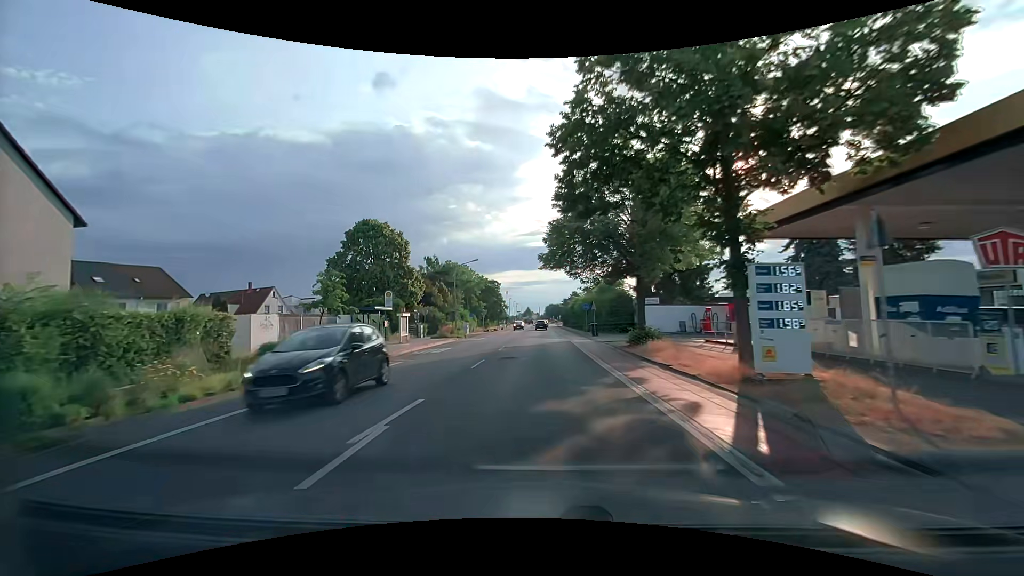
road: tertiary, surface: asphalt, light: Day
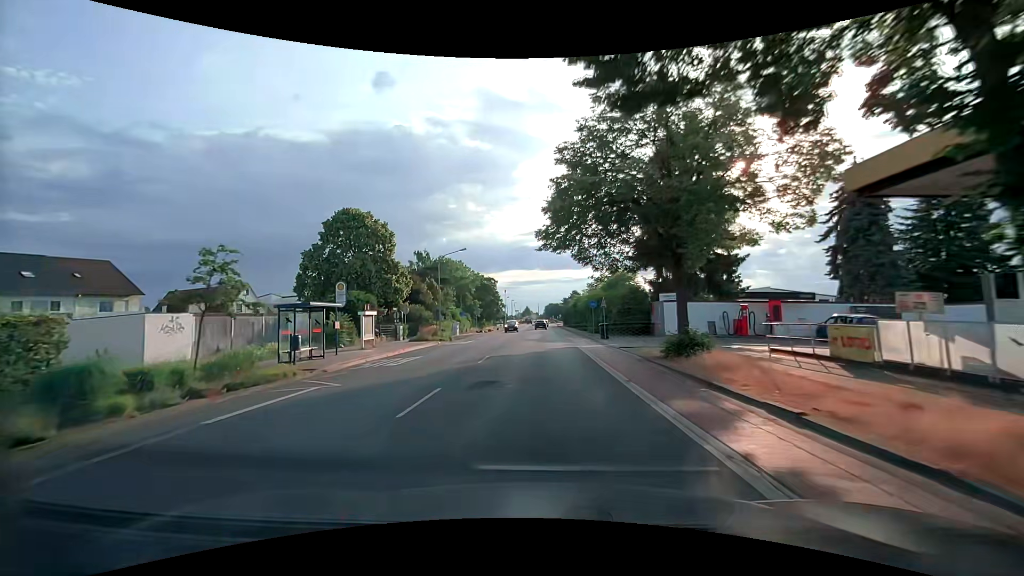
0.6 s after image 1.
(0.0, +7.3) m; 0°
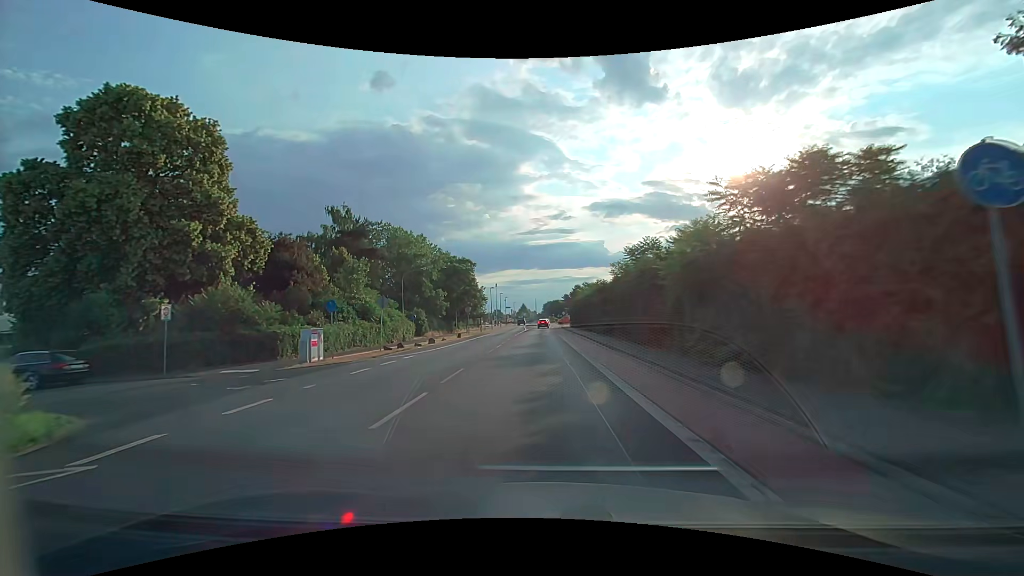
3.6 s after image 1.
(0.0, +36.5) m; 0°
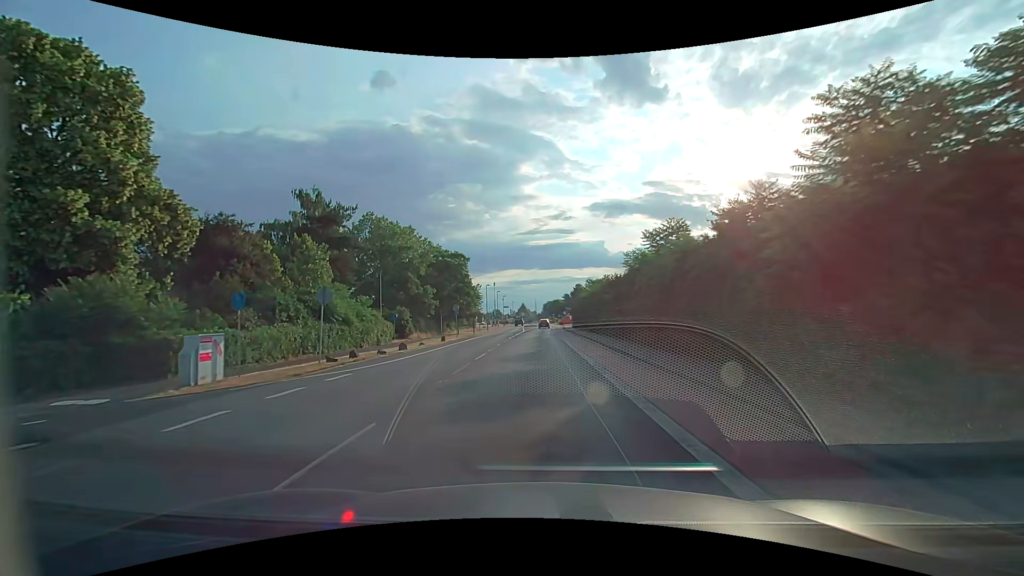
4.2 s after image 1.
(0.0, +7.3) m; 0°
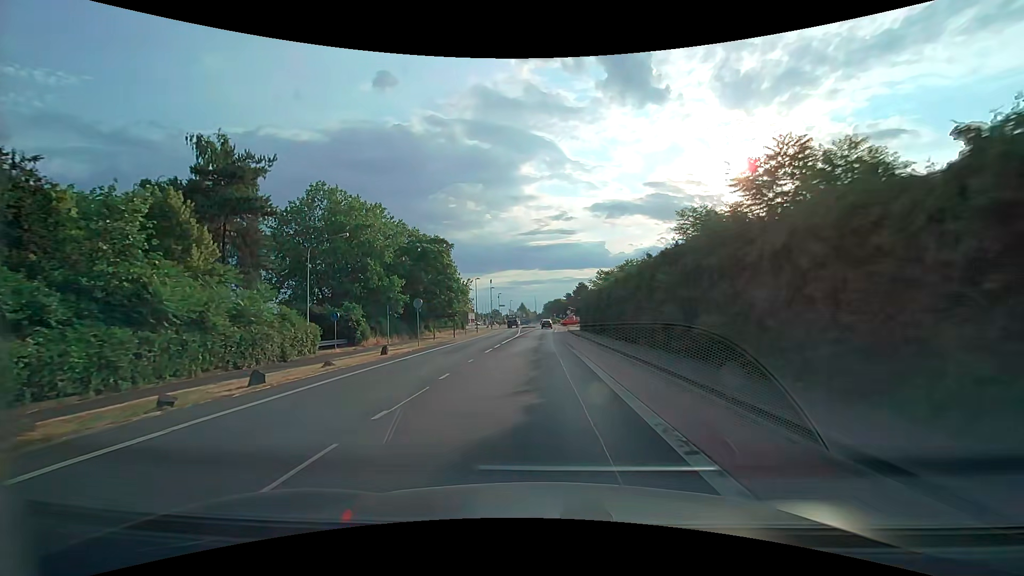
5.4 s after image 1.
(0.0, +14.5) m; 0°
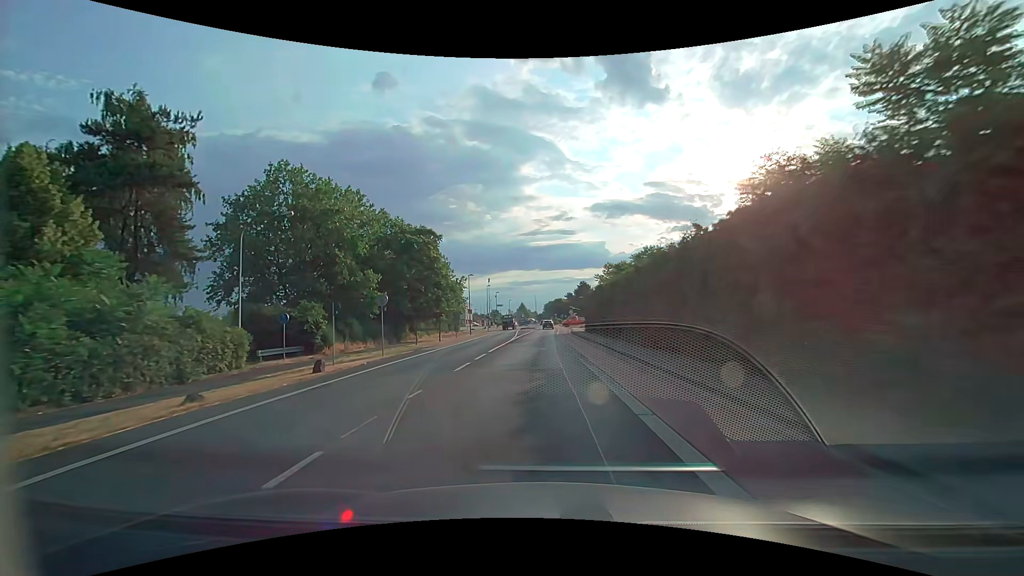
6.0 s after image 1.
(0.0, +7.2) m; 0°
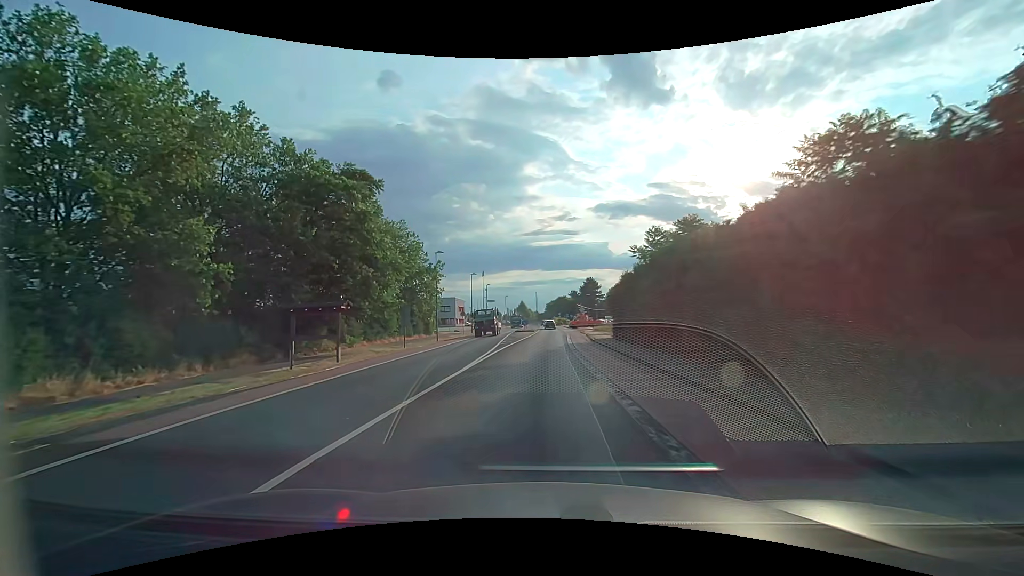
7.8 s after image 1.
(-0.1, +21.7) m; 0°
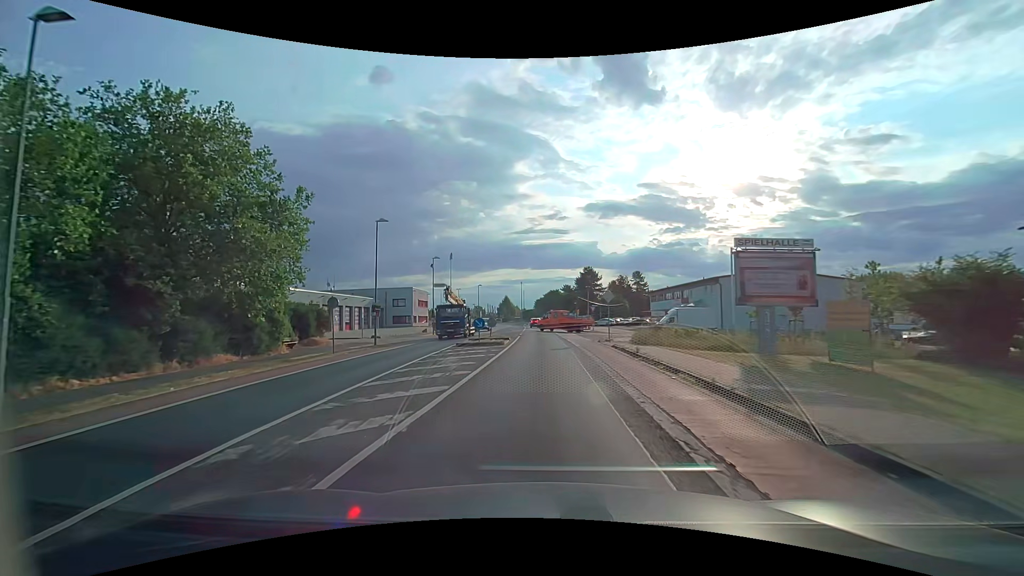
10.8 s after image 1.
(+0.3, +35.5) m; +1°
